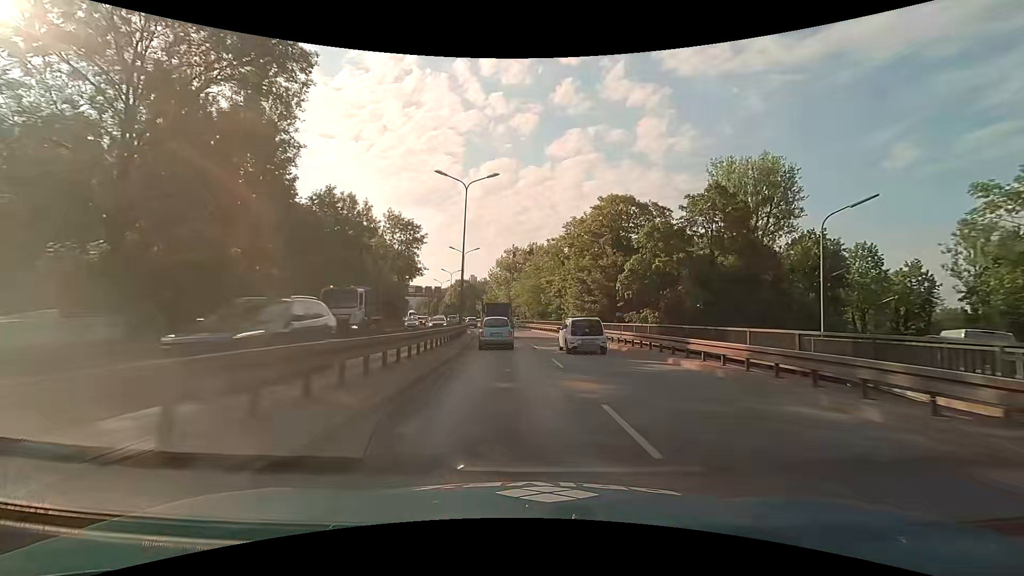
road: trunk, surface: asphalt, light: Day
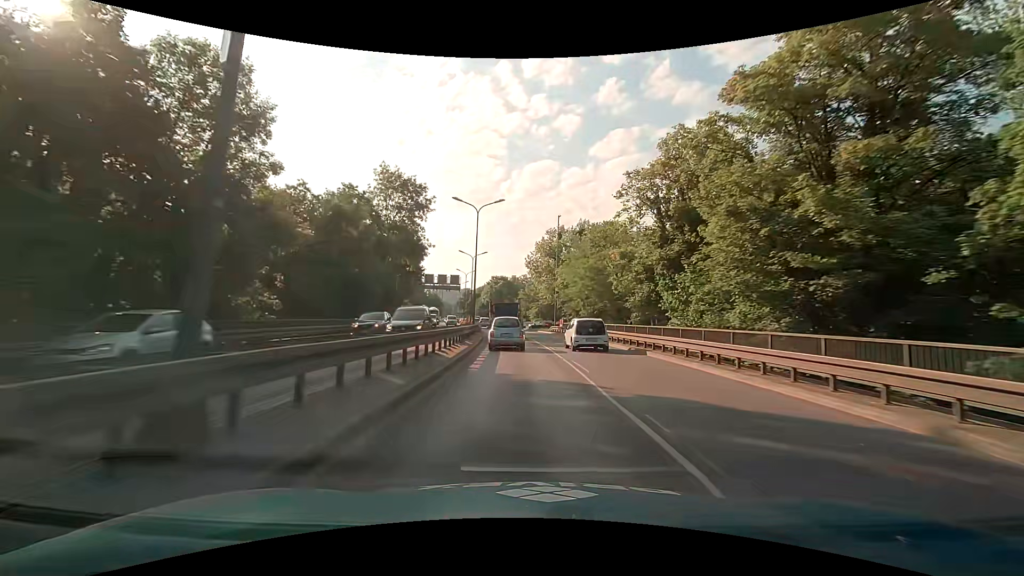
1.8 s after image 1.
(-1.3, +27.7) m; -5°
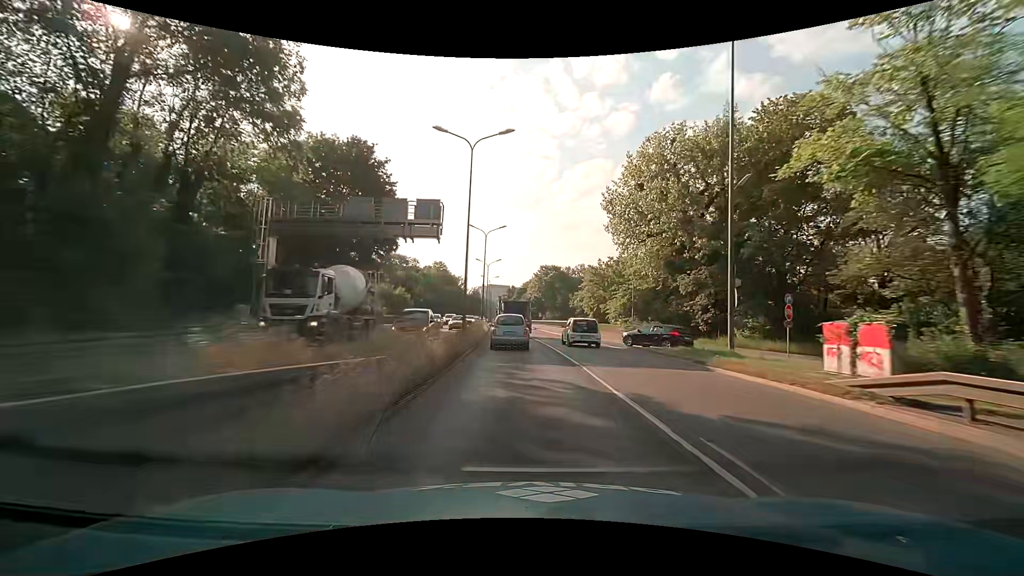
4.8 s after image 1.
(-2.3, +46.2) m; -6°
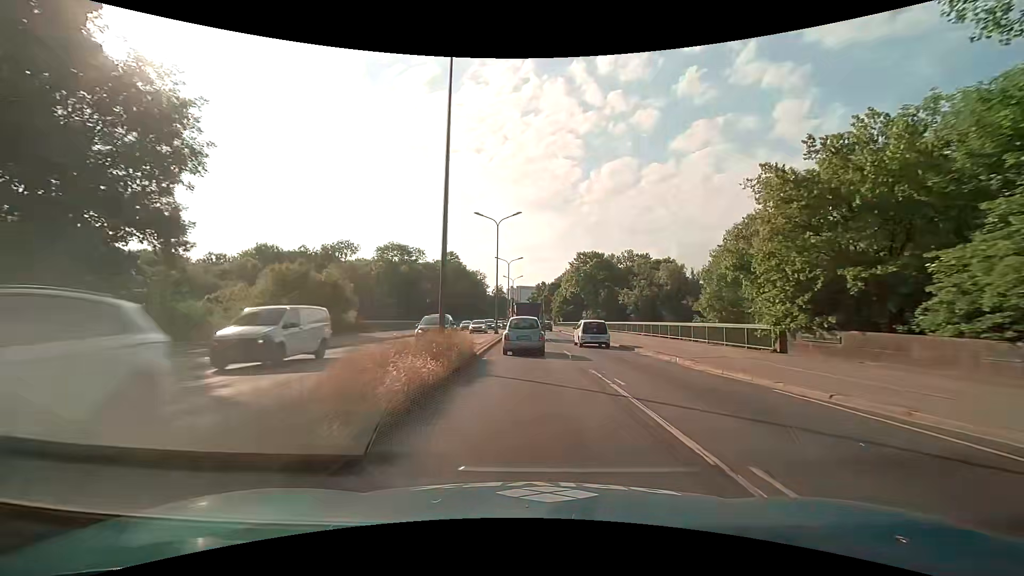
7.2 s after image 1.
(-1.3, +36.9) m; -3°
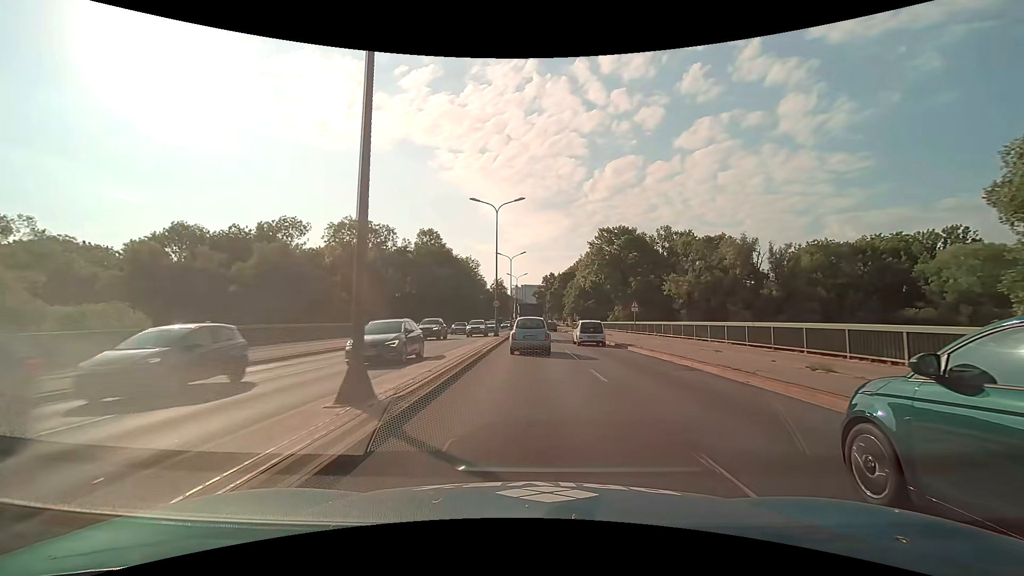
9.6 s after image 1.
(-0.2, +35.7) m; -1°
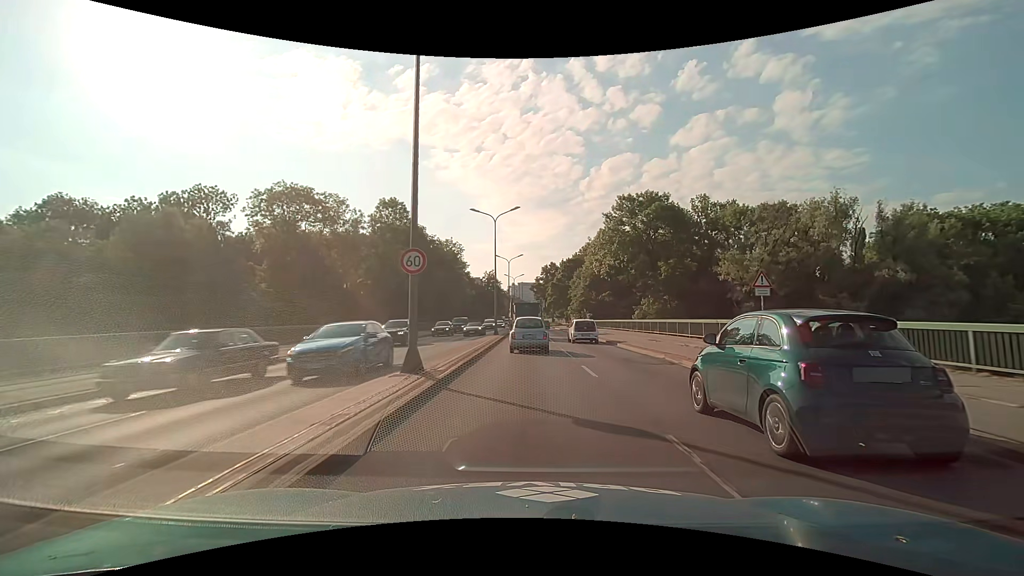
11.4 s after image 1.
(+0.1, +26.2) m; 0°
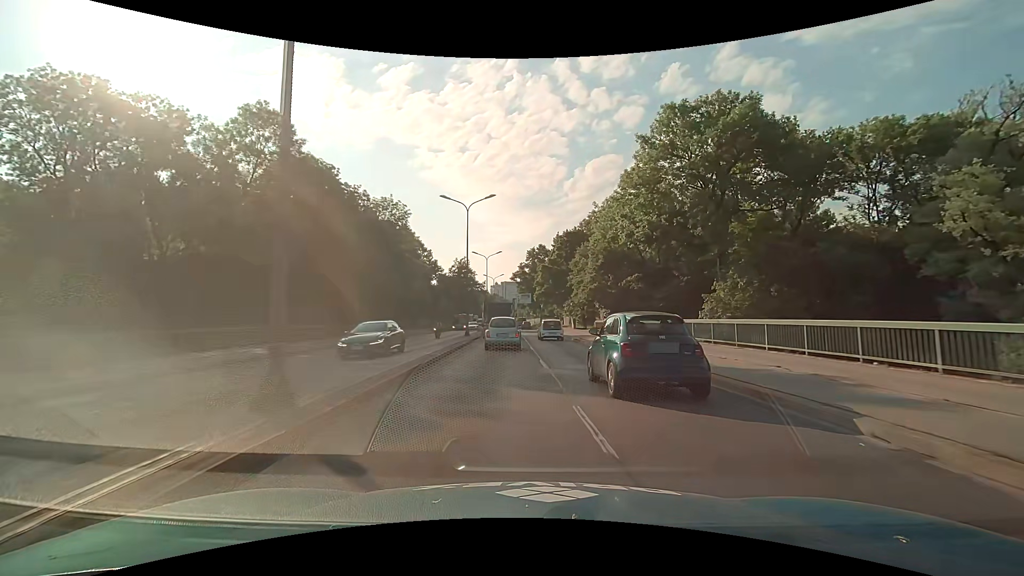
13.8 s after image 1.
(+0.5, +34.3) m; +2°
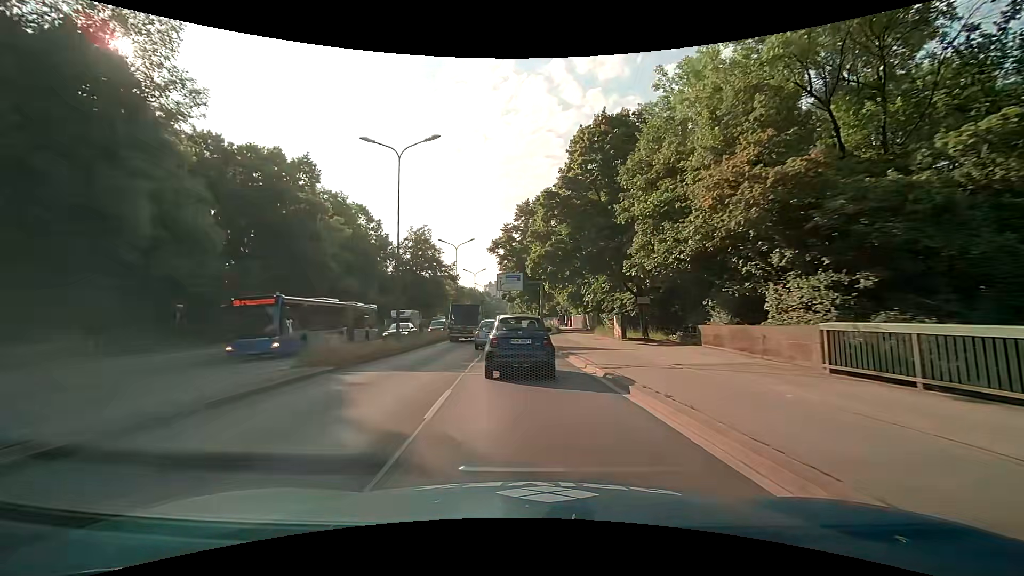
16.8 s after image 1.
(+0.7, +43.3) m; +1°
(0, +10) (0, +20) (-1, +30) (-1, +40) (-2, +50) (-2, +60) (-3, +70) (-3, +80) (-3, +90) (-4, +100) m
